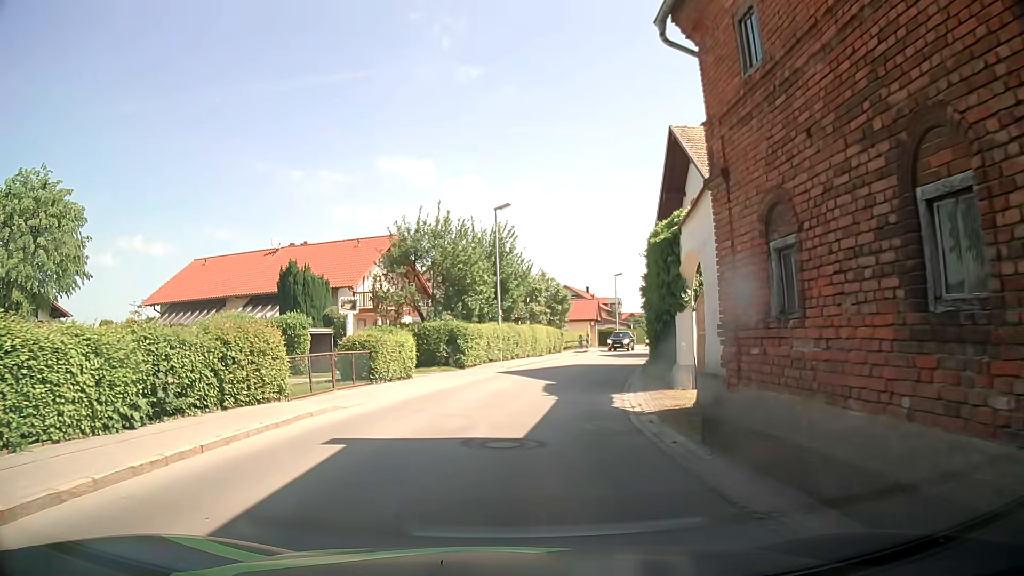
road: tertiary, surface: asphalt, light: Day
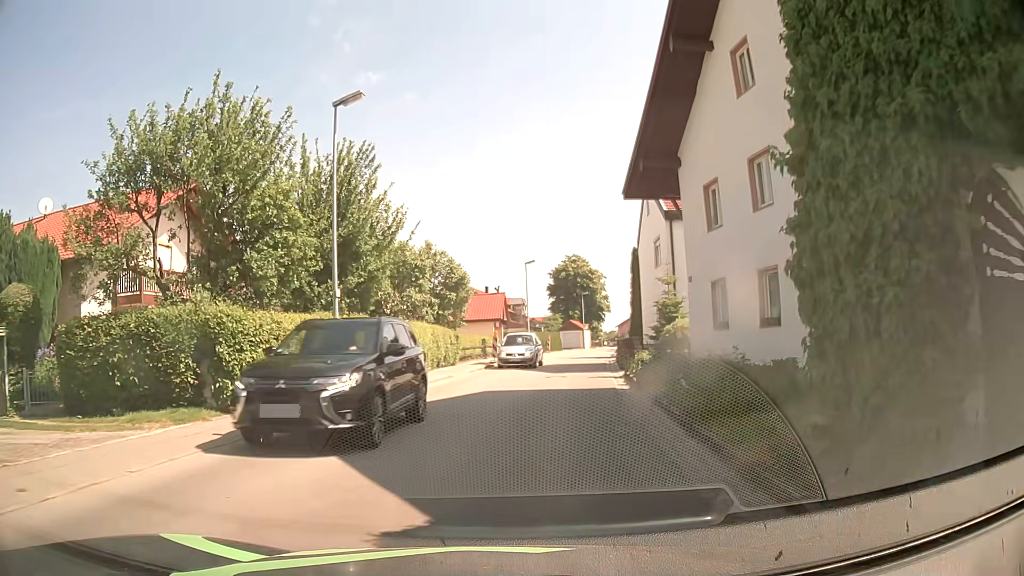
(+1.1, +16.7) m; +9°
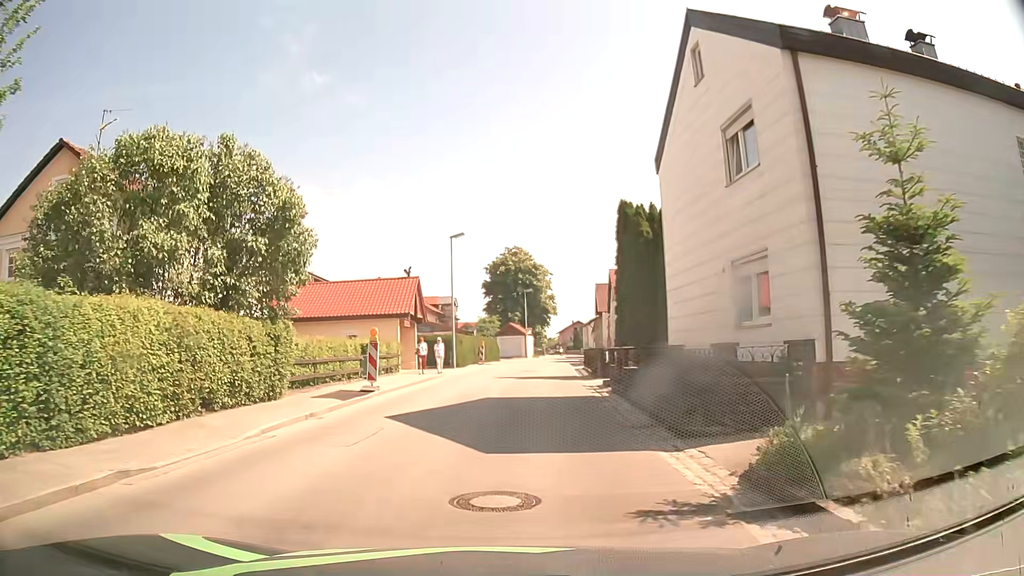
(+1.0, +17.7) m; +5°
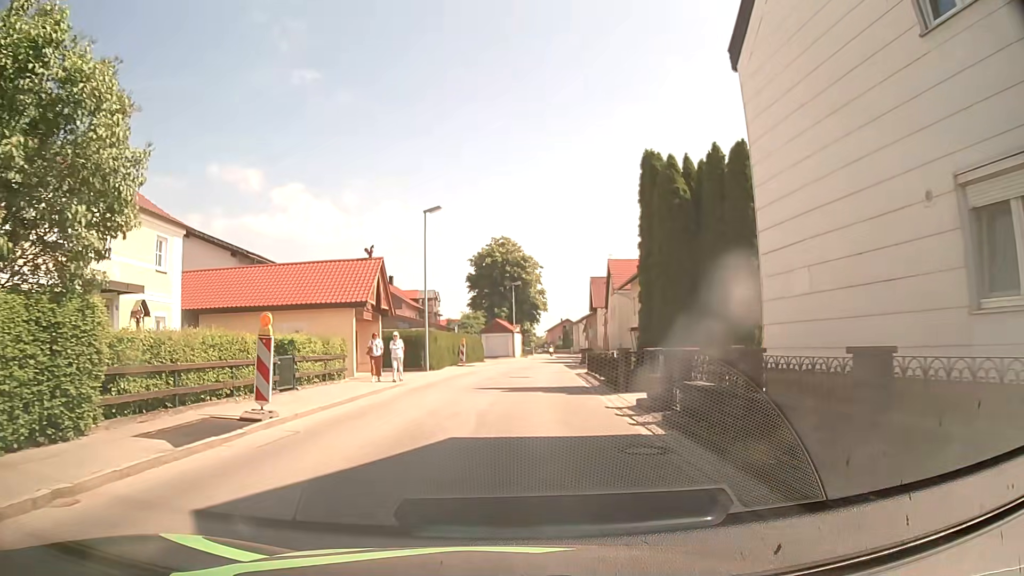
(+0.2, +7.5) m; +2°
(0, +10) (+1, +20) (+1, +30) (+2, +40) (+3, +50) (+5, +60) (+6, +70) (+7, +80) (+8, +90) (+9, +99) m
